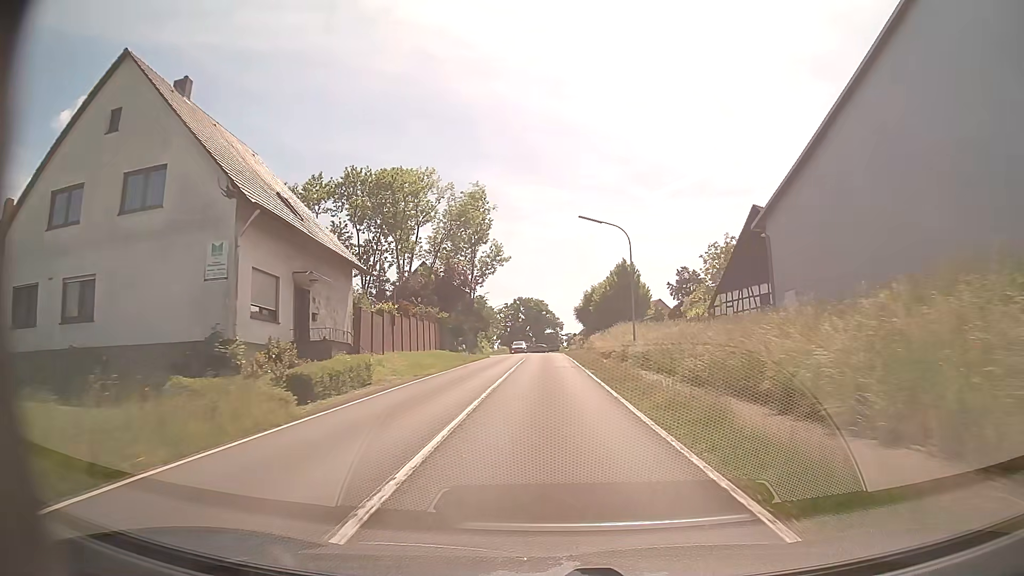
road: tertiary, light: Day
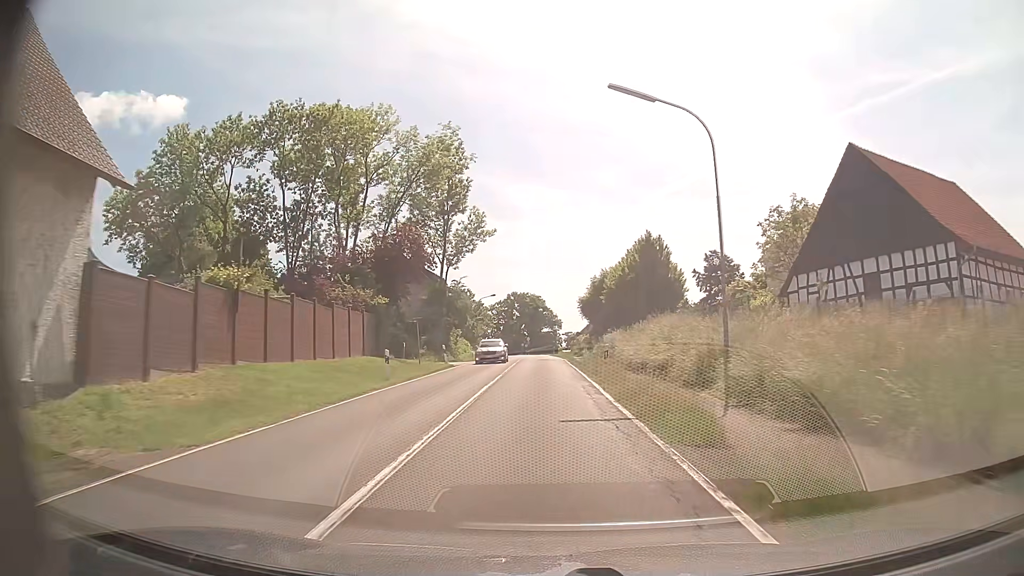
(0.0, +19.8) m; 0°
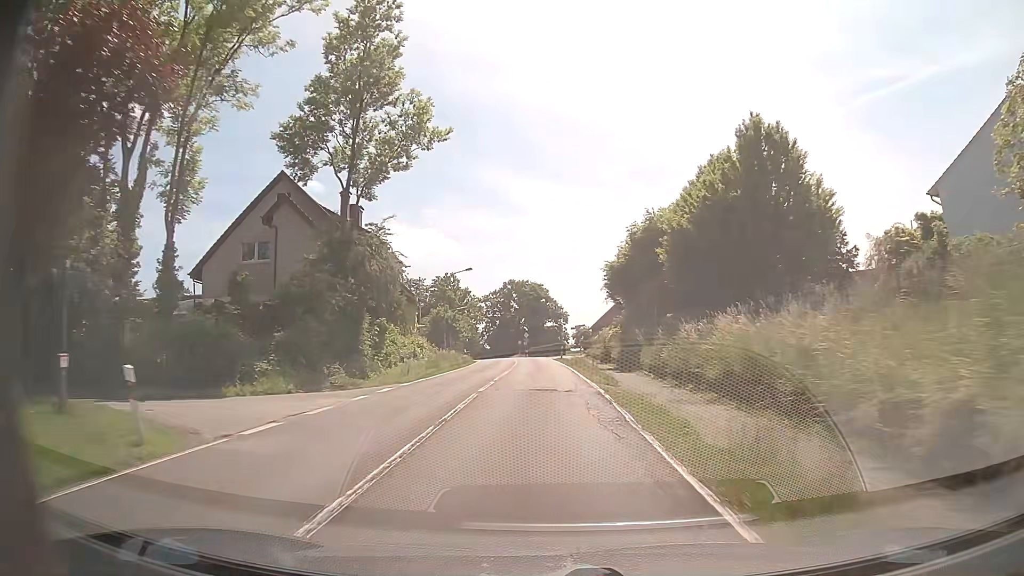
(-0.1, +29.2) m; 0°
(0, +10) (0, +20) (0, +30) (-1, +40) (-1, +50) (-1, +60) (-2, +70) (-5, +79) (-14, +85) (-23, +88) m
